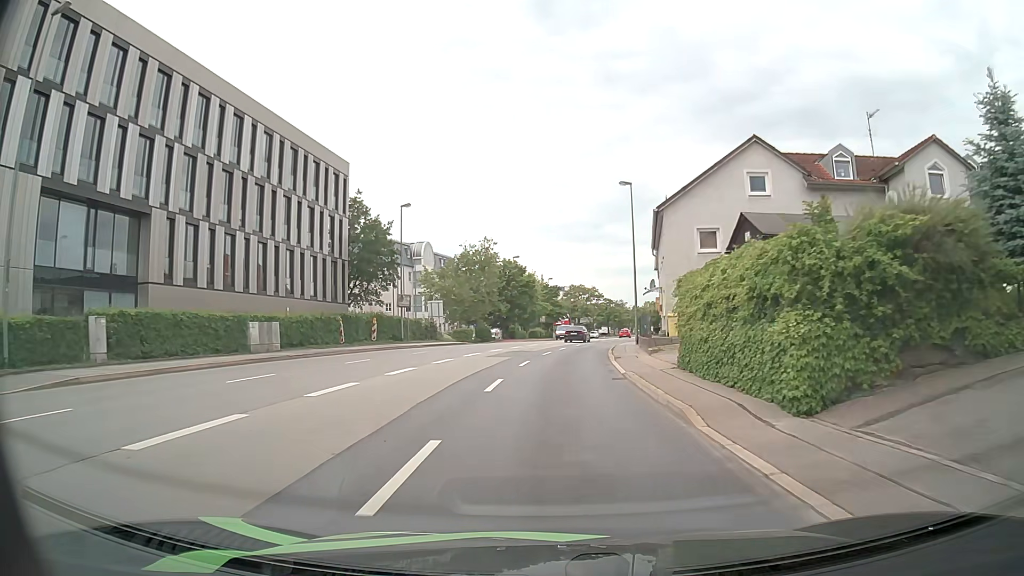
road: primary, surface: asphalt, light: Day
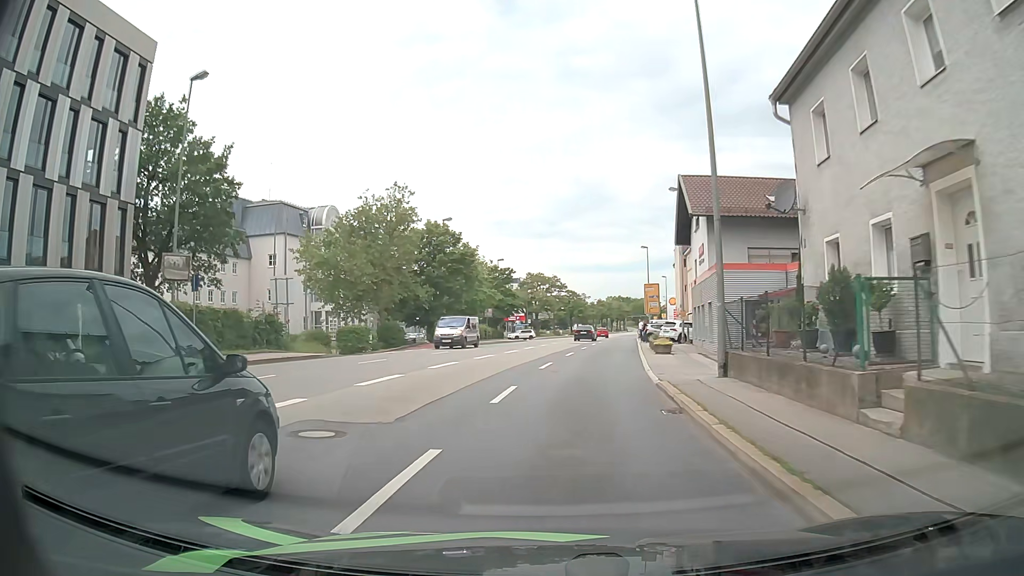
(+0.7, +27.4) m; +3°
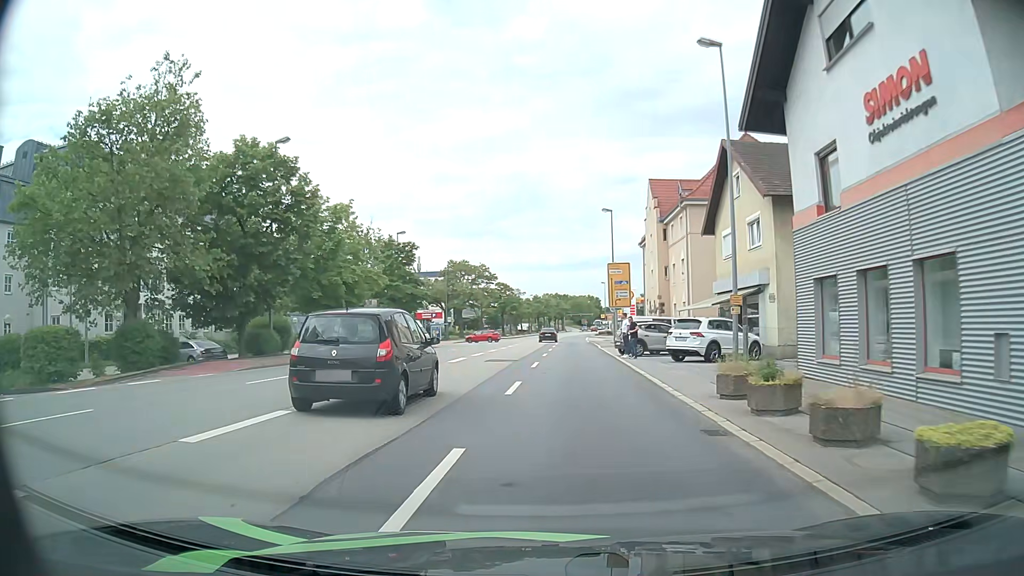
(+1.3, +24.8) m; +6°
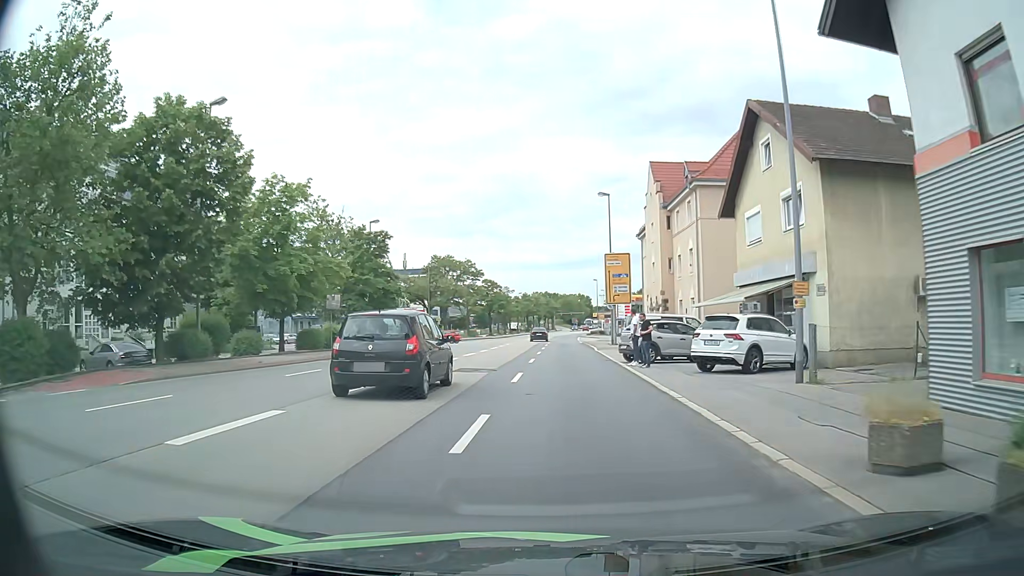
(+0.1, +6.2) m; +1°
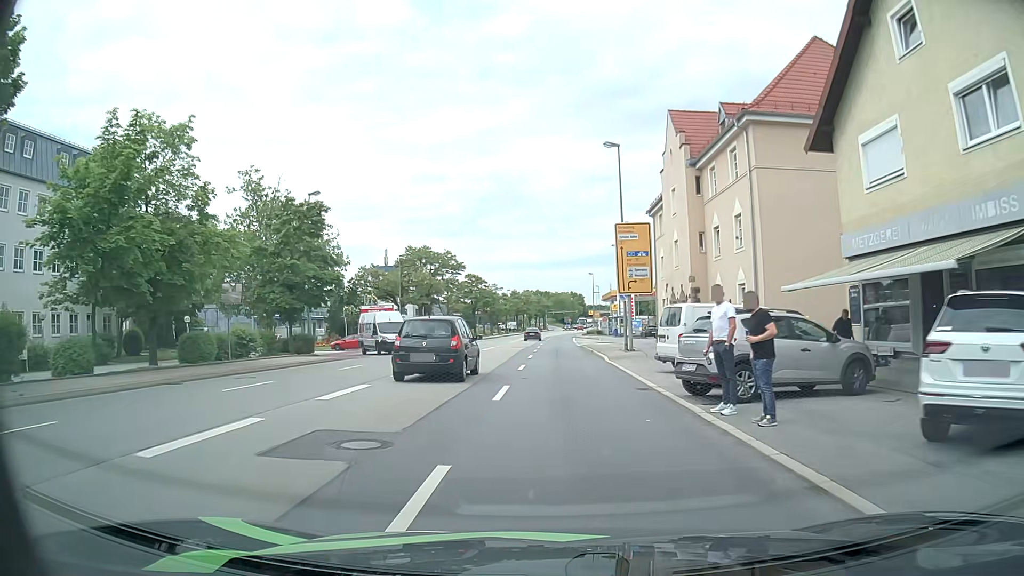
(+0.1, +12.7) m; +1°
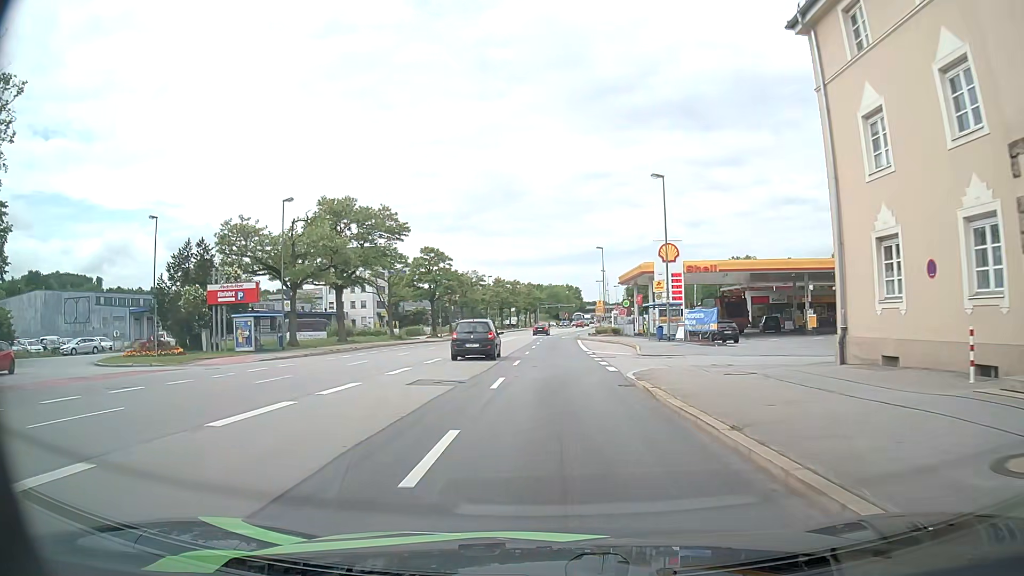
(+0.1, +33.9) m; +1°
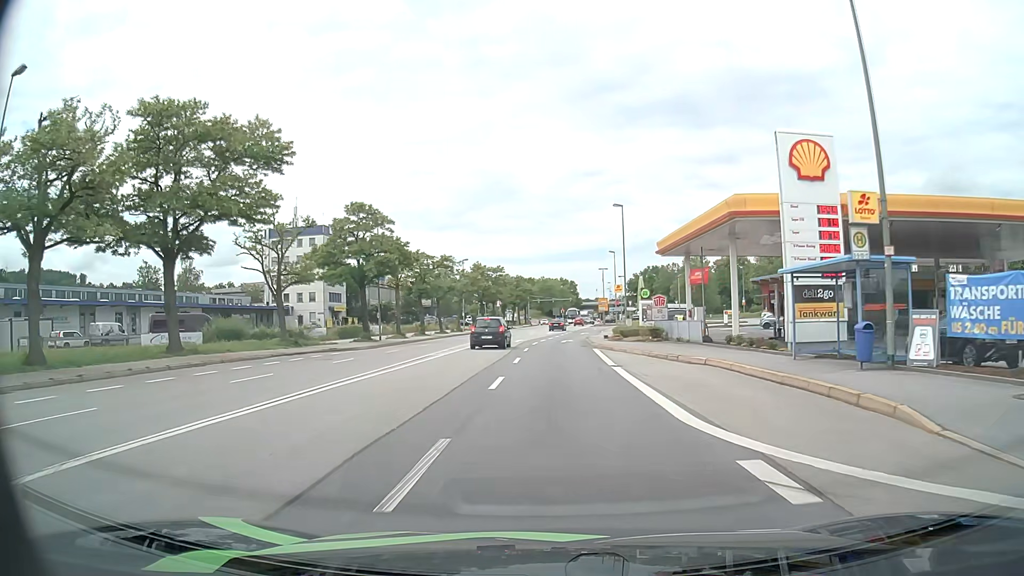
(-0.3, +27.5) m; 0°
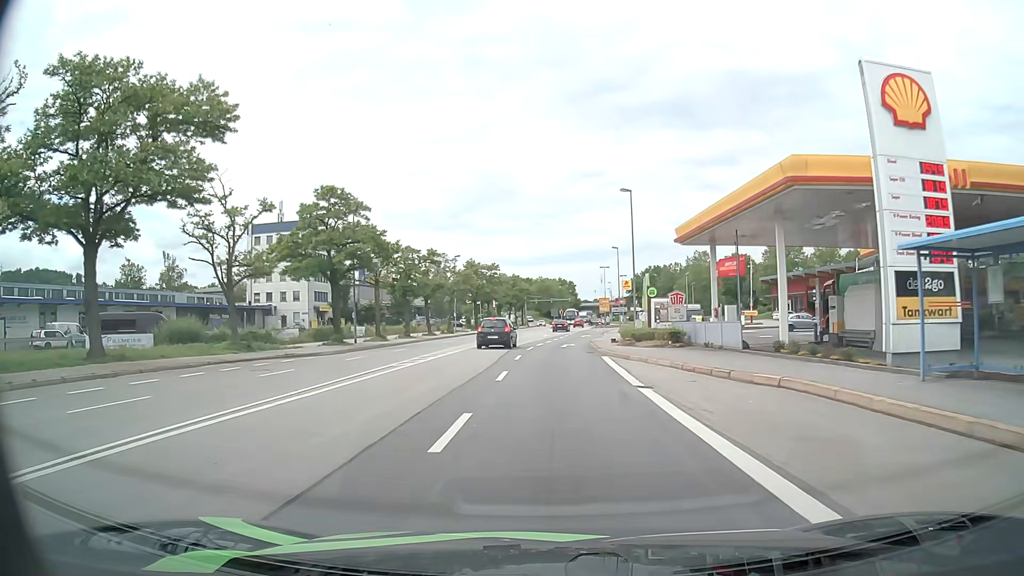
(0.0, +6.7) m; 0°
(0, +10) (0, +20) (0, +30) (+1, +40) (+1, +50) (+2, +60) (+4, +70) (+5, +80) (+6, +90) (+9, +99) m
